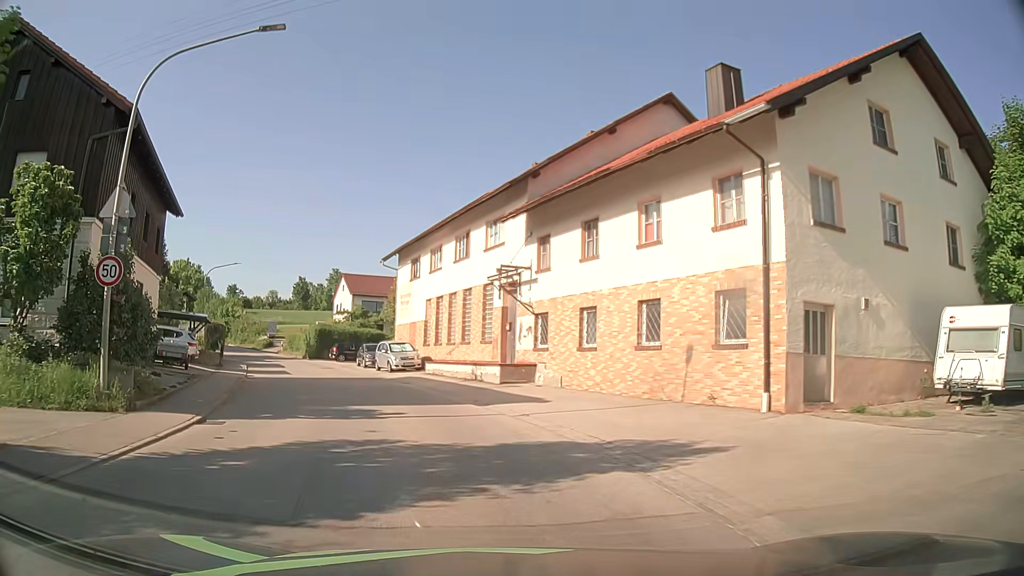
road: tertiary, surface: asphalt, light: Day
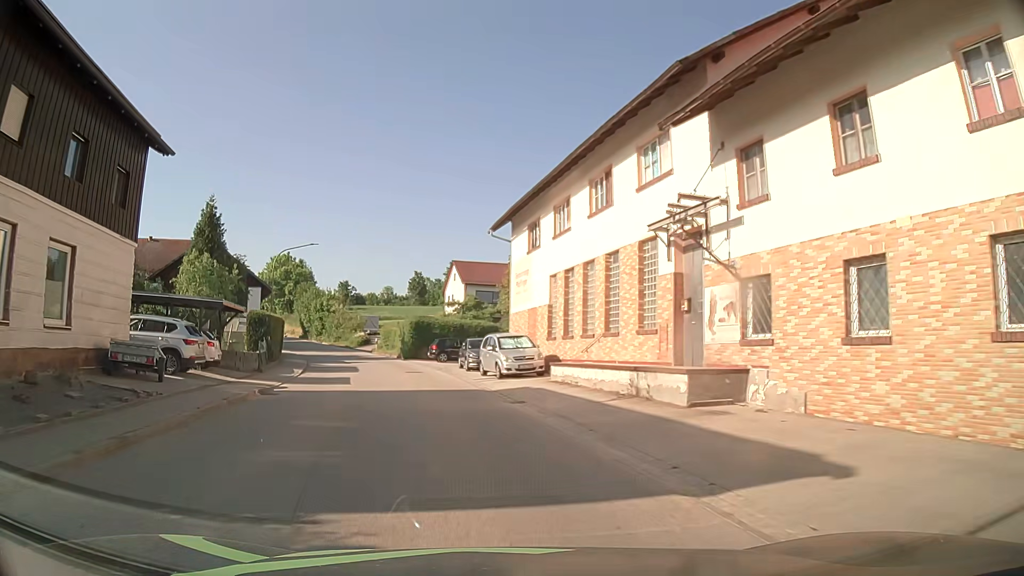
(-0.9, +10.8) m; -11°
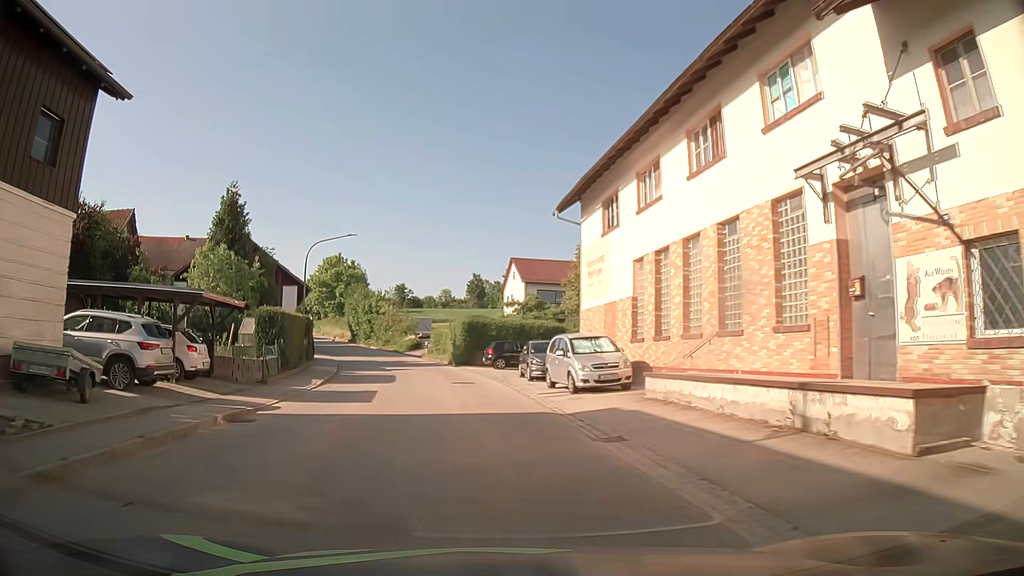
(-0.3, +5.9) m; -5°
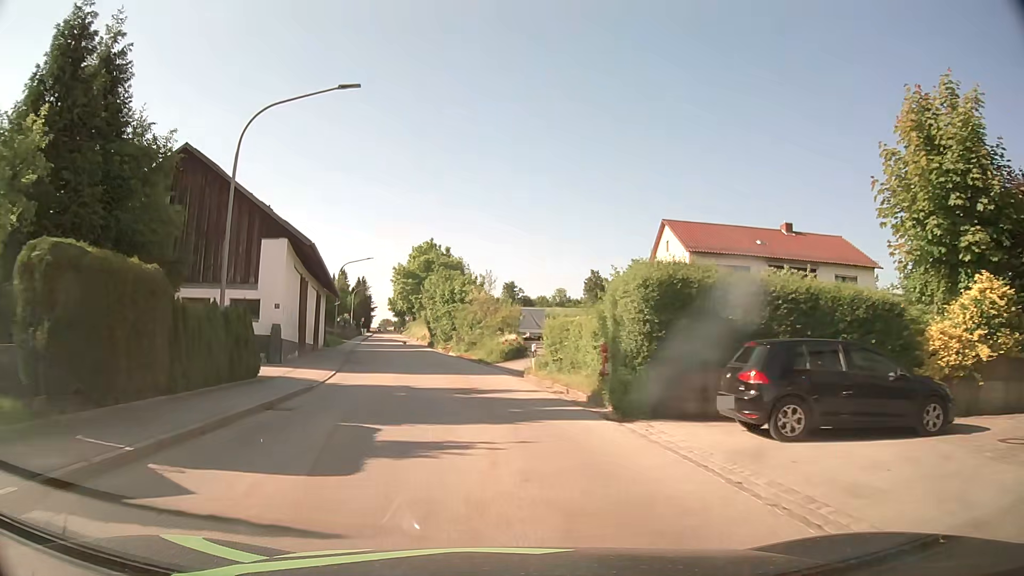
(-2.3, +24.6) m; -10°
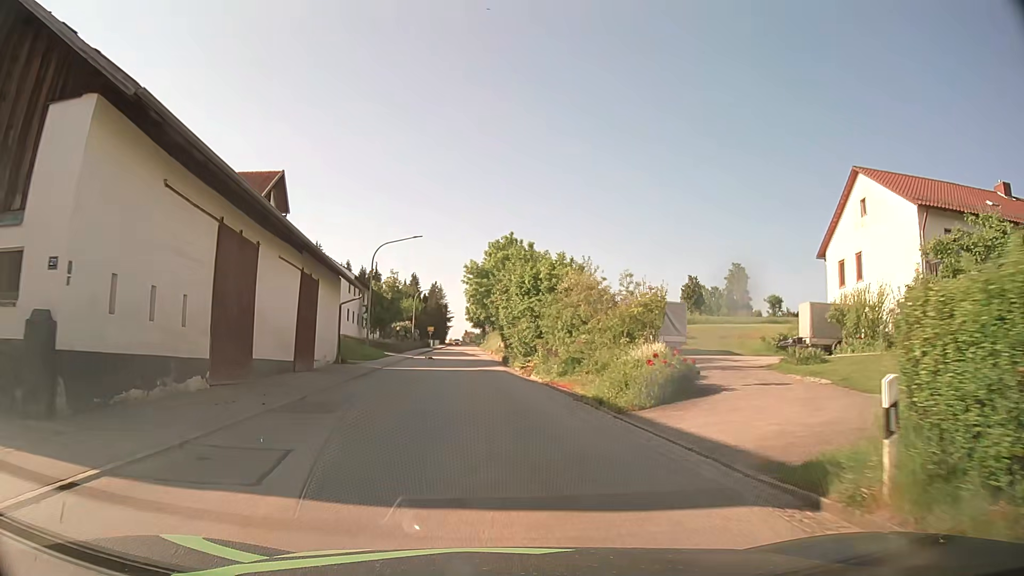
(-1.1, +18.4) m; -7°
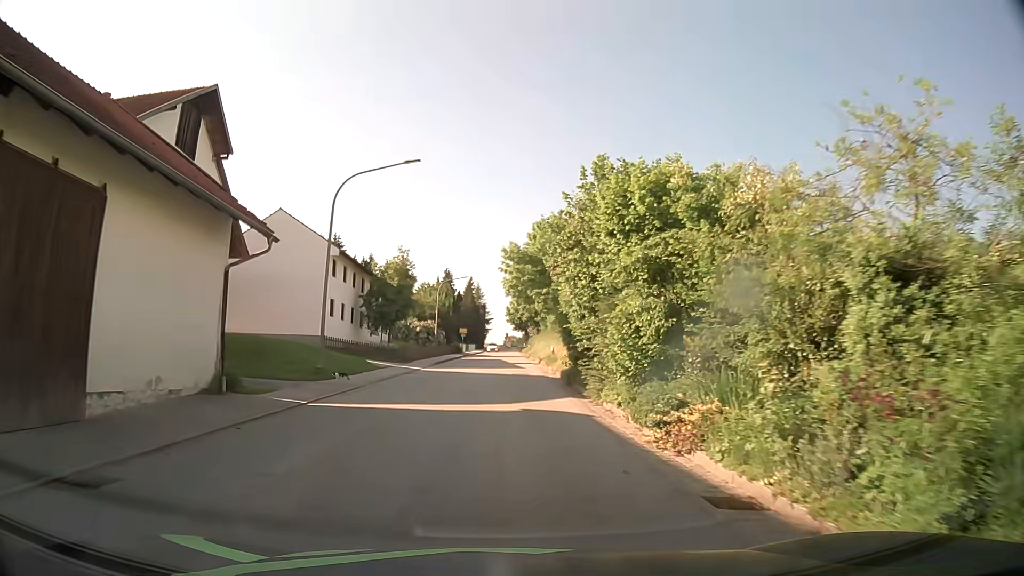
(-0.7, +18.6) m; -4°
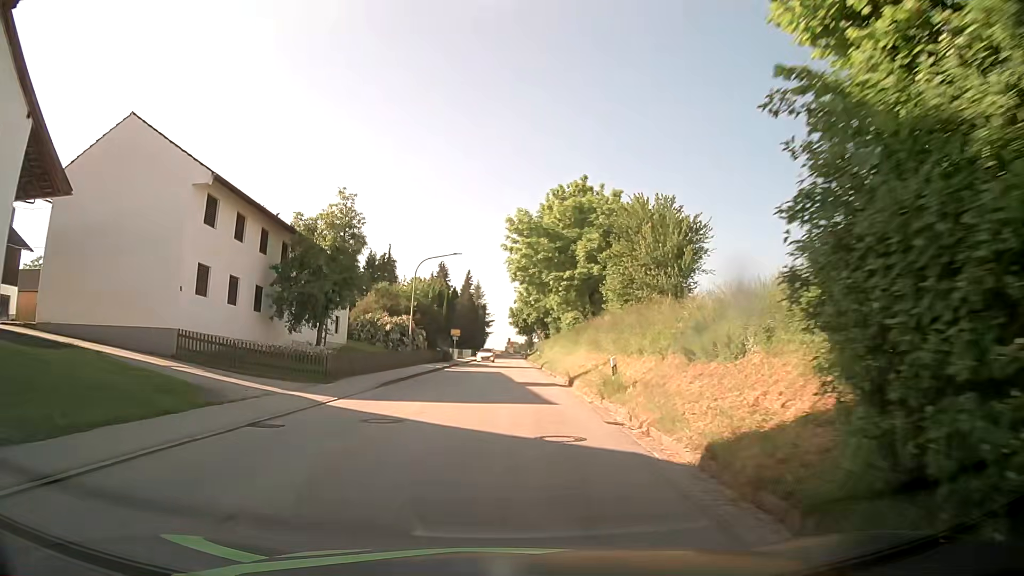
(-0.2, +19.0) m; -1°
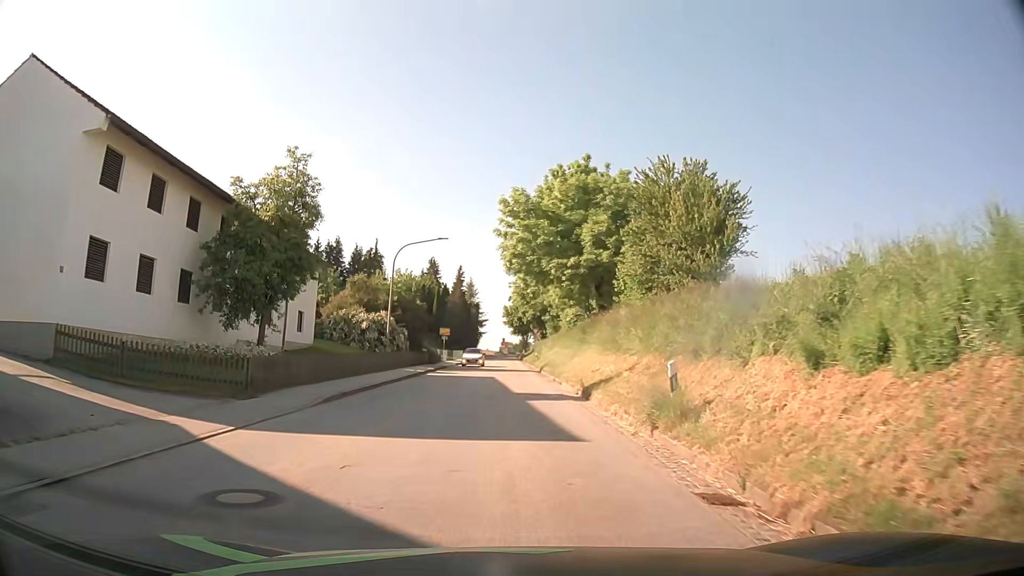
(+0.1, +6.5) m; +1°
(0, +10) (0, +20) (0, +30) (0, +40) (0, +50) (0, +60) (0, +70) (0, +80) (0, +90) (0, +100) m
